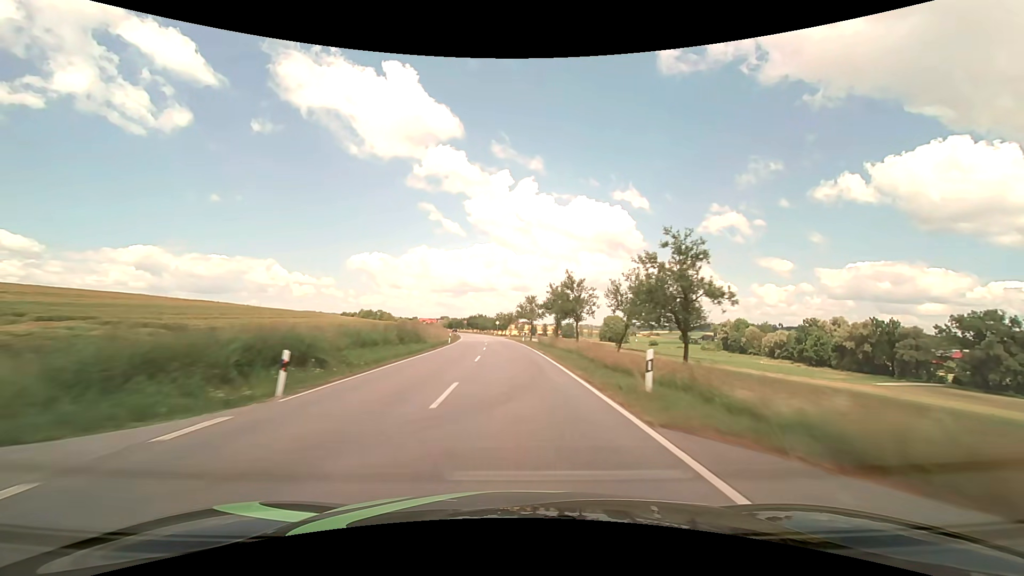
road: secondary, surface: asphalt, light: Day
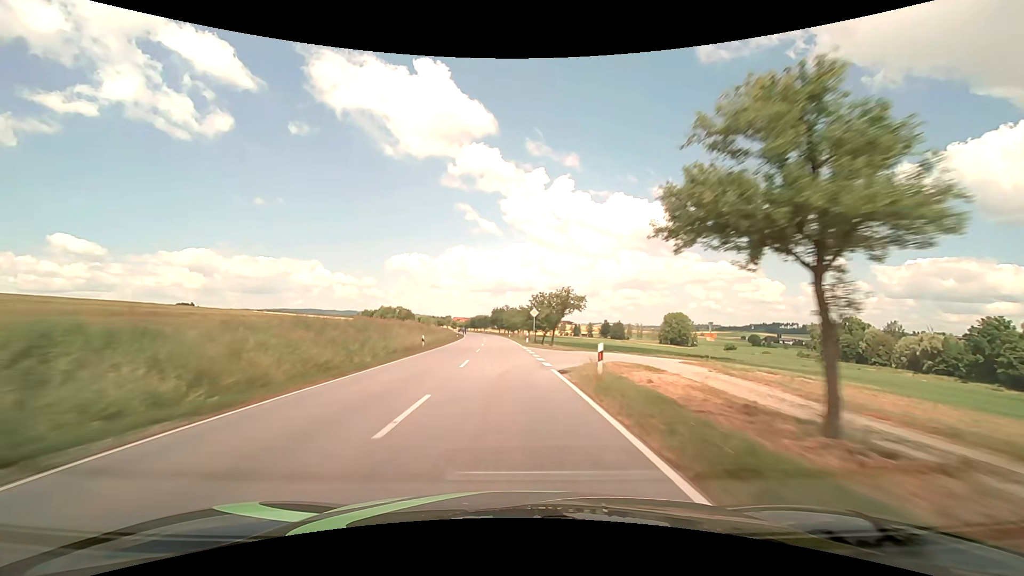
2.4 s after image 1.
(-2.7, +62.6) m; -5°
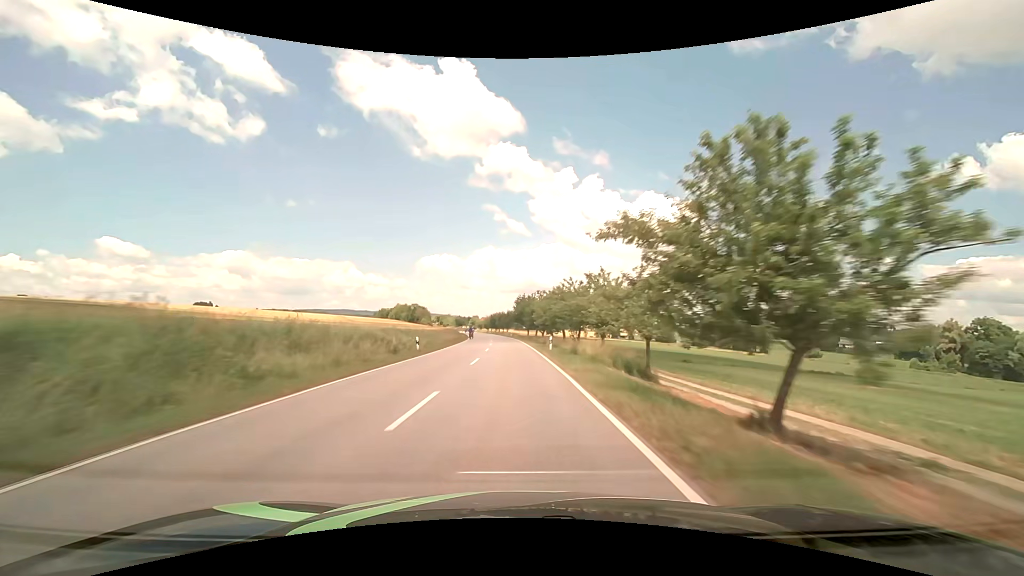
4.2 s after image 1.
(-1.5, +47.2) m; -4°
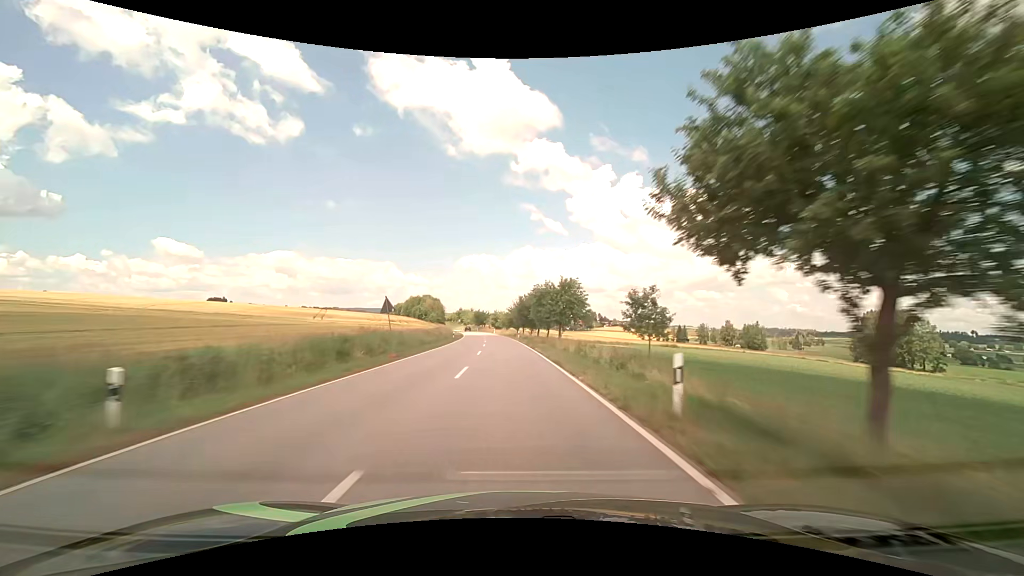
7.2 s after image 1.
(-2.8, +77.9) m; -4°
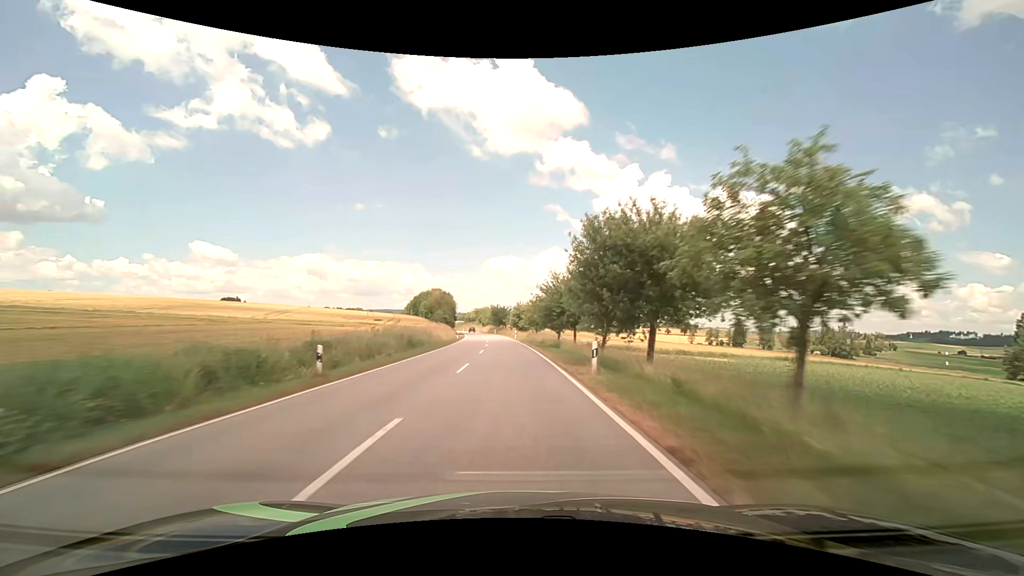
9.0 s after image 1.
(-1.5, +45.8) m; -4°
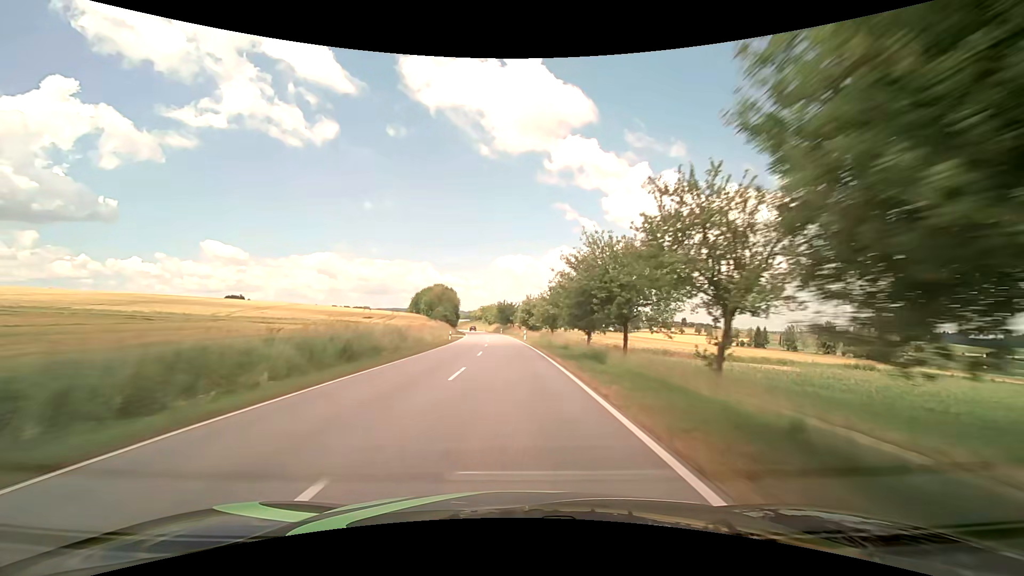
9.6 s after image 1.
(-0.2, +15.1) m; -1°
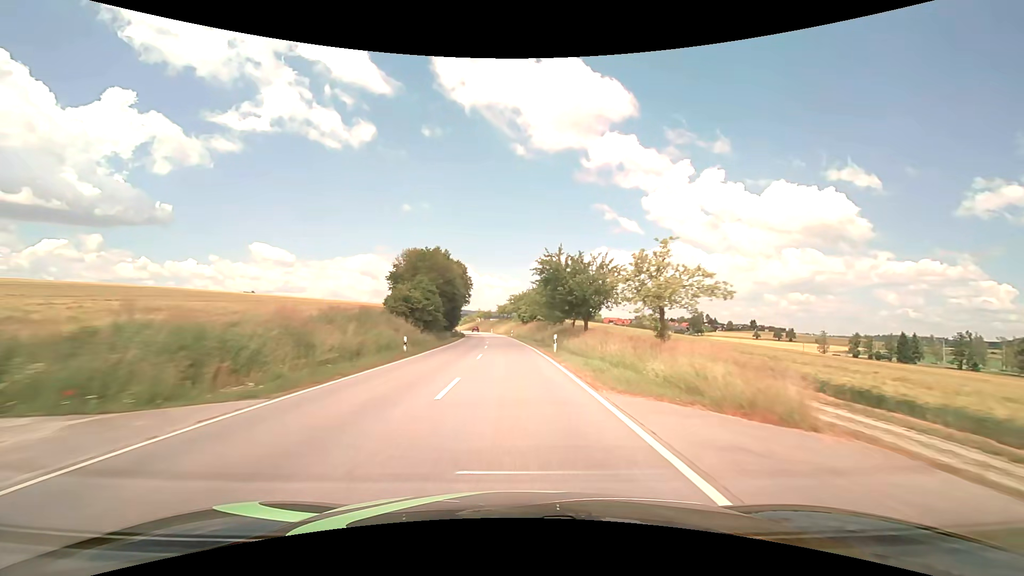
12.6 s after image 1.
(-3.1, +74.9) m; -4°
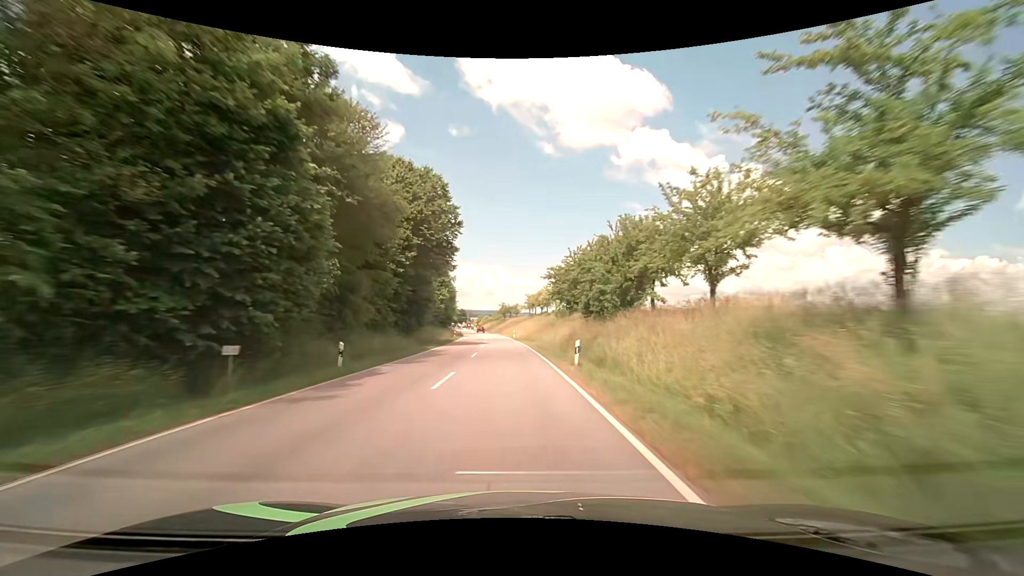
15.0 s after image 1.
(-1.9, +58.5) m; -4°
(0, +10) (0, +20) (0, +30) (-1, +40) (-1, +50) (-2, +60) (-3, +70) (-4, +80) (-4, +90) (-5, +100) m
